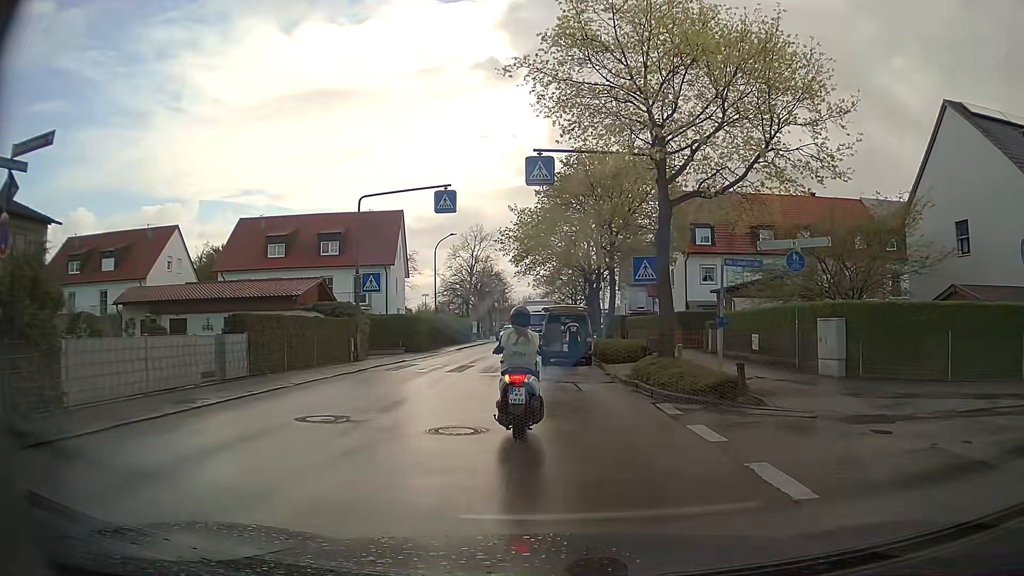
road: residential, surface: asphalt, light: Day
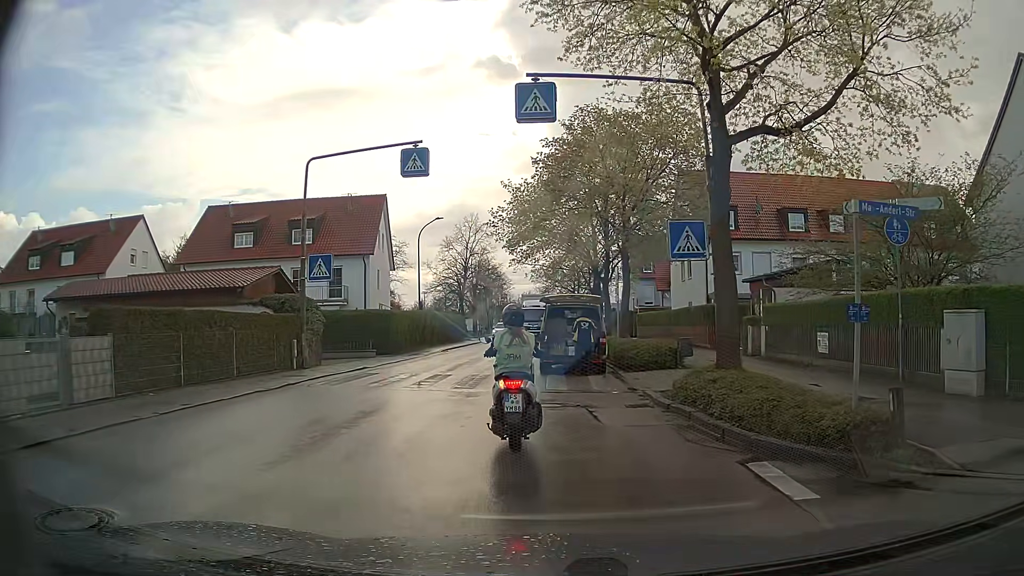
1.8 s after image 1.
(+0.1, +5.7) m; 0°
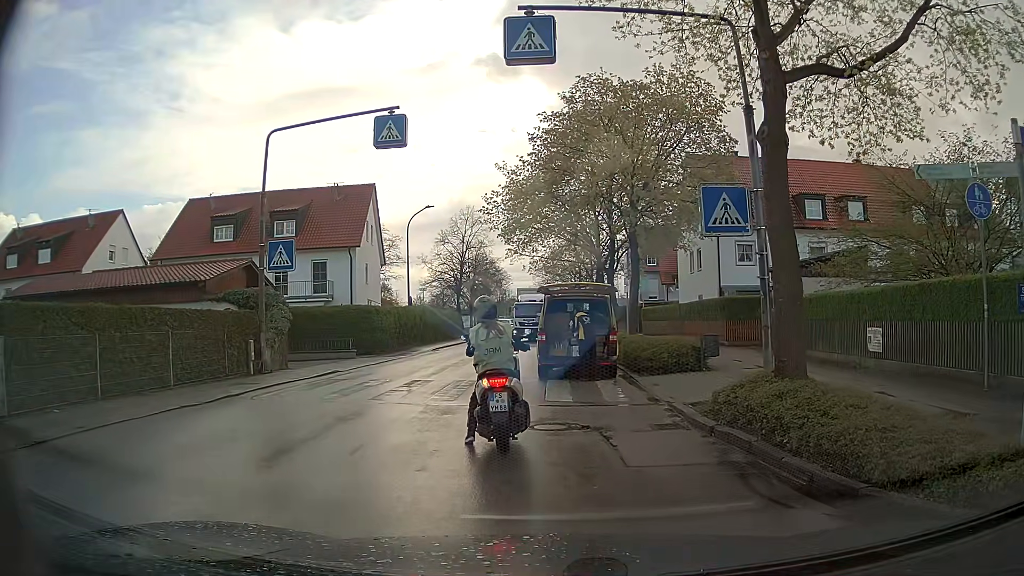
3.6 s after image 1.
(+0.1, +2.9) m; +2°
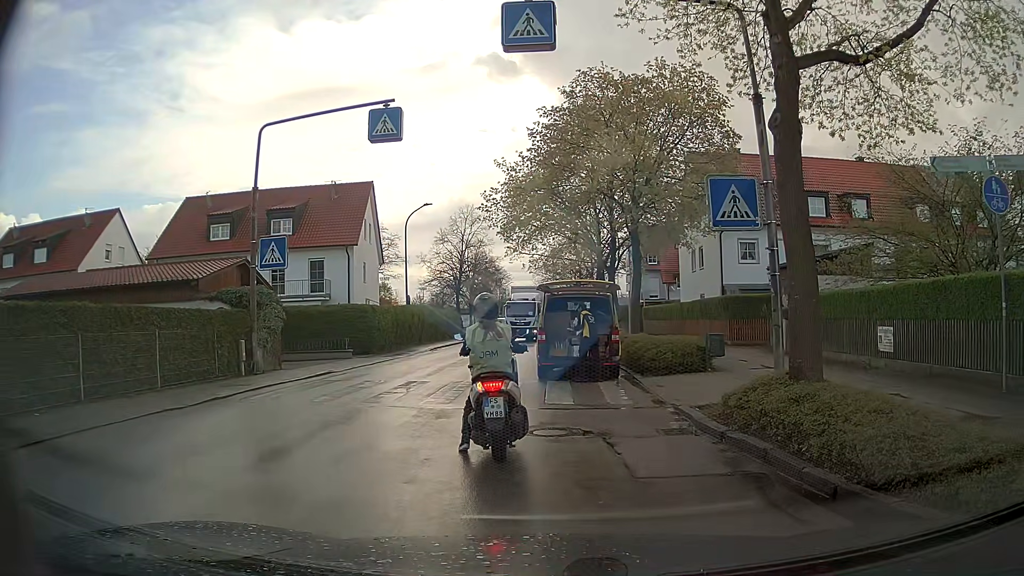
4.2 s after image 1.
(0.0, +0.5) m; 0°
(-1, +10) (-2, +20) (-2, +30) (-2, +40) (-2, +50) (-2, +60) (-2, +70) (-2, +80) (-2, +90) (-2, +100) m
